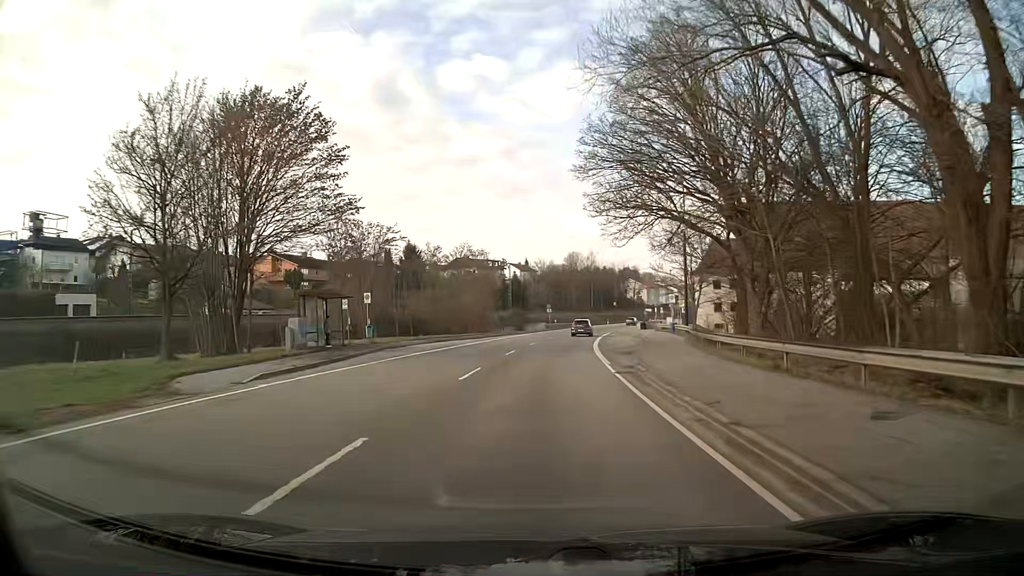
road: primary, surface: asphalt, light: Day
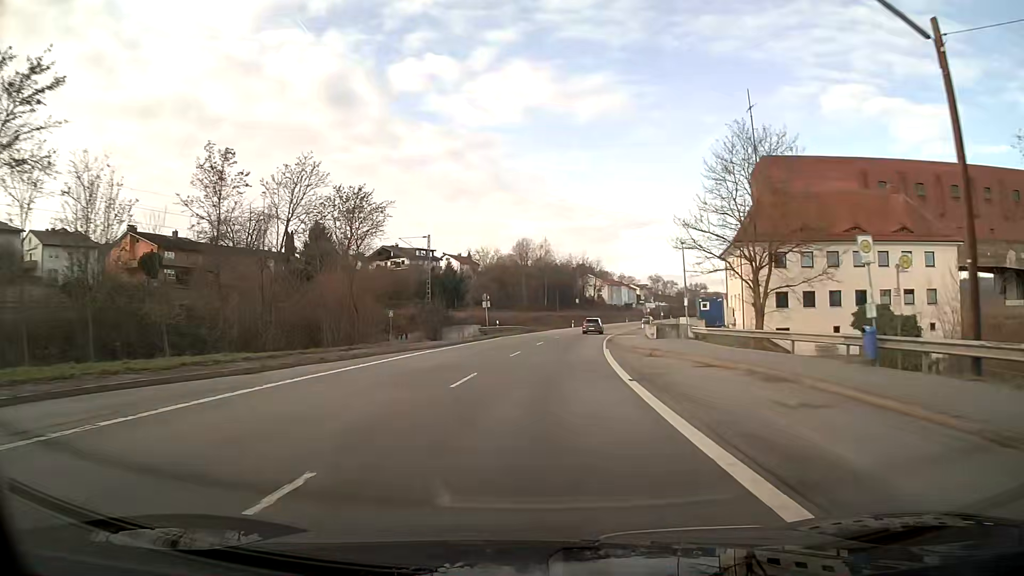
(+1.5, +38.1) m; +5°
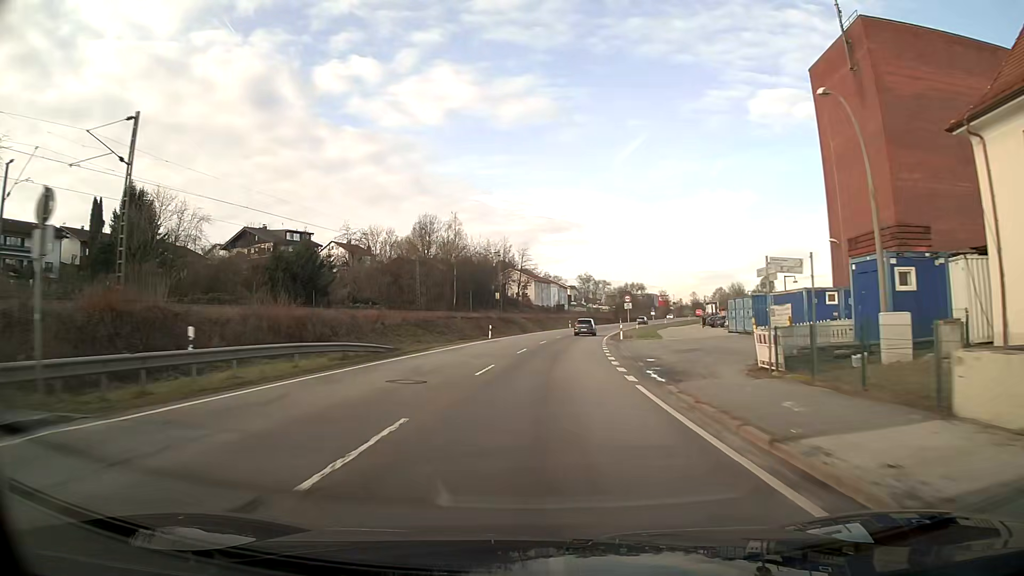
(+2.6, +44.9) m; +7°
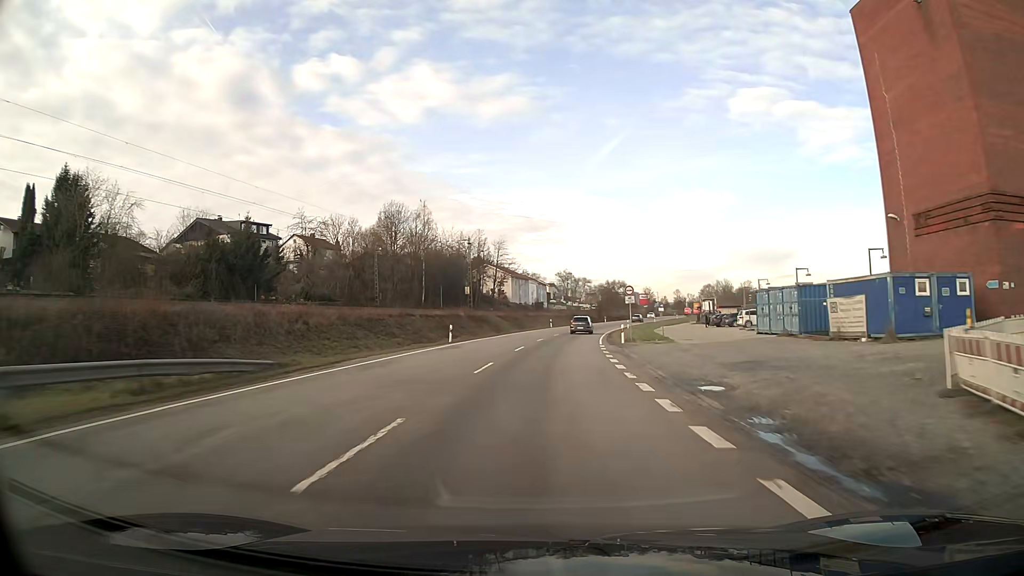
(+0.2, +12.2) m; +2°
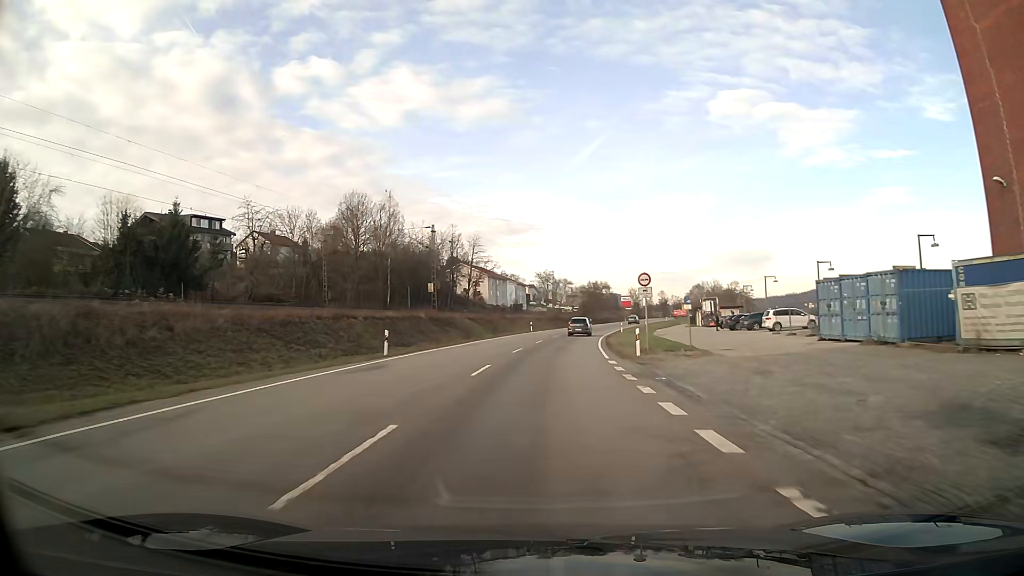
(+0.2, +12.5) m; +2°
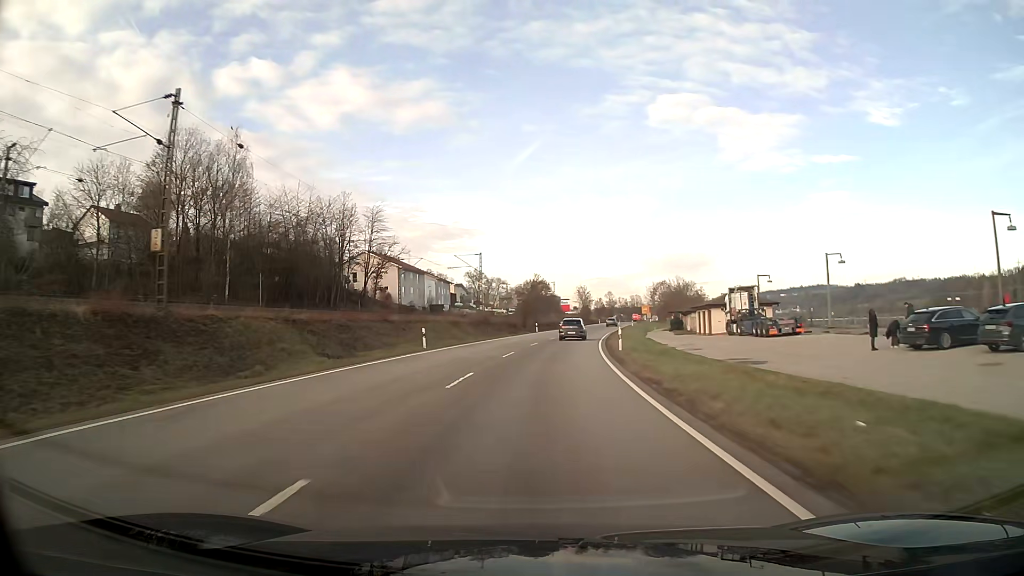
(+1.9, +39.2) m; +6°
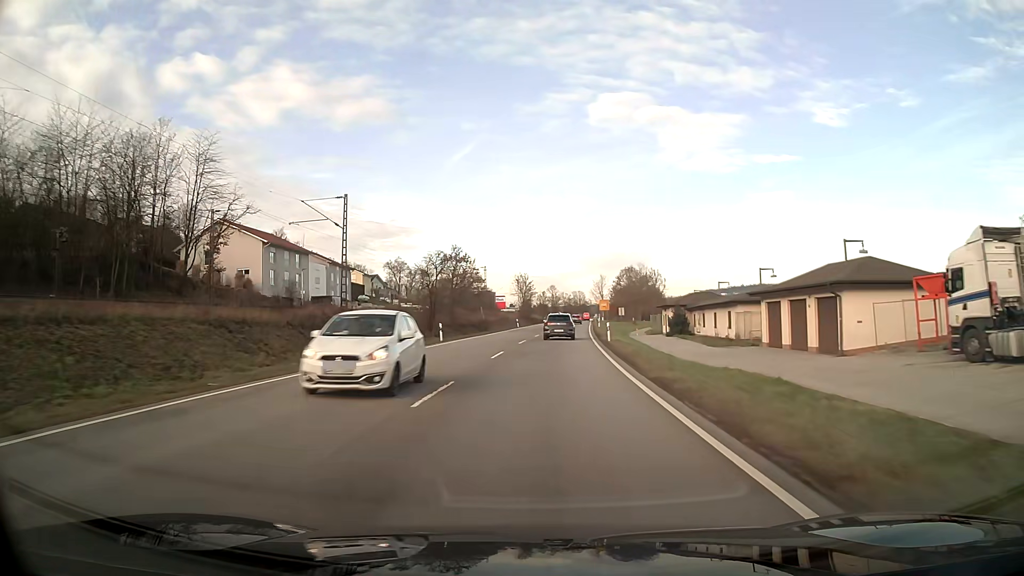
(+1.9, +39.2) m; +5°
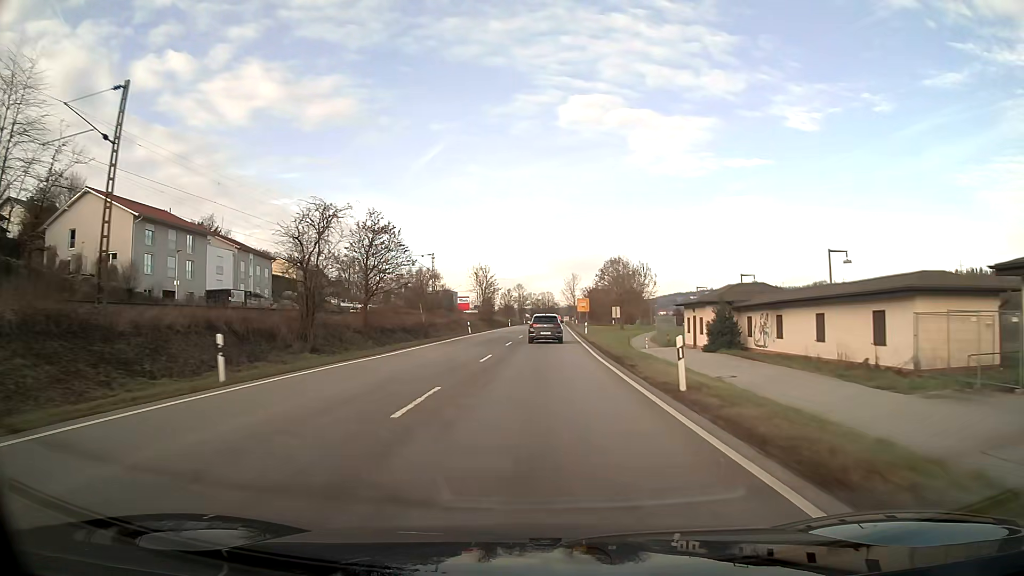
(+0.6, +25.1) m; +3°
